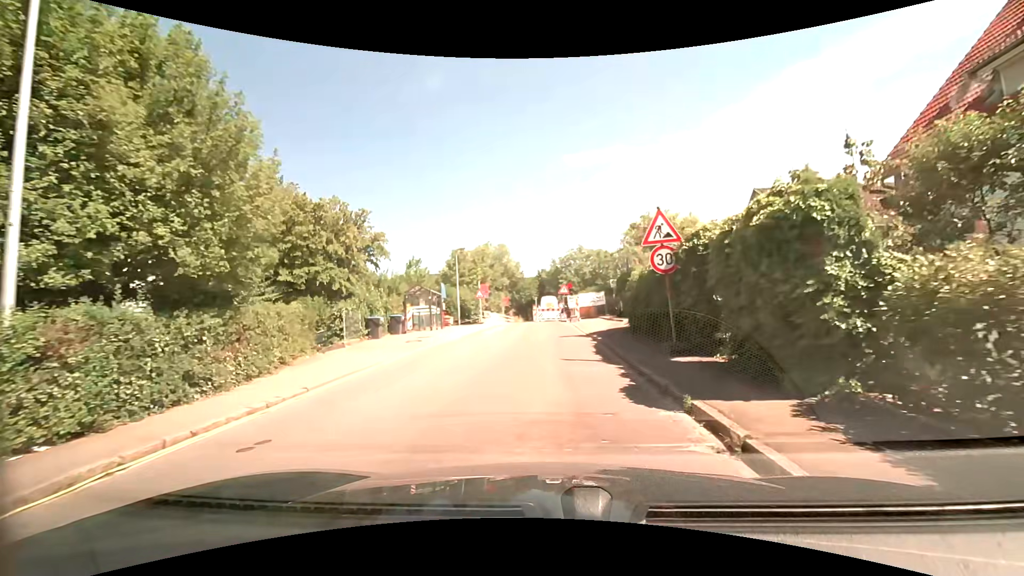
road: unclassified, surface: asphalt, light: Day
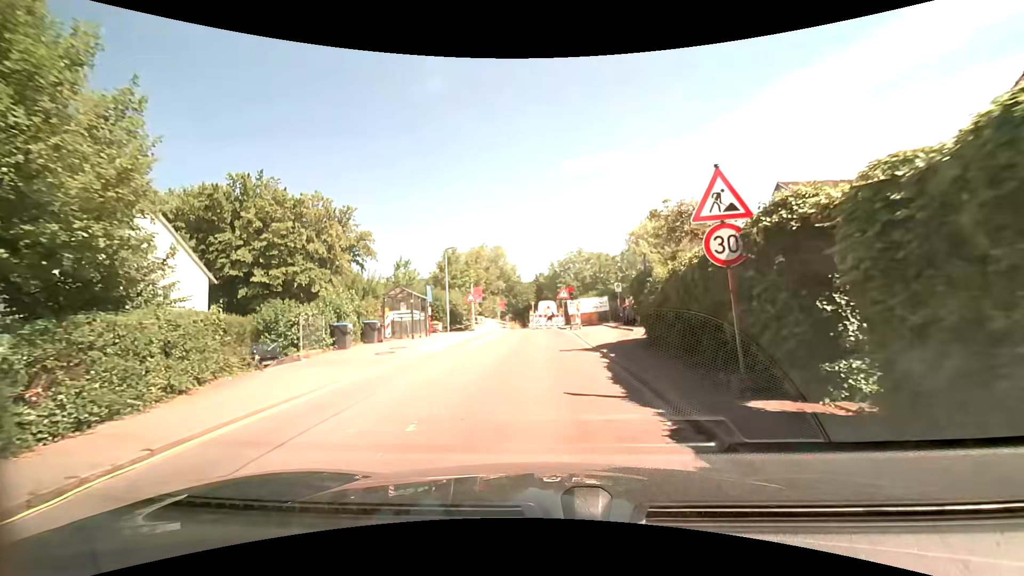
(0.0, +3.6) m; -2°
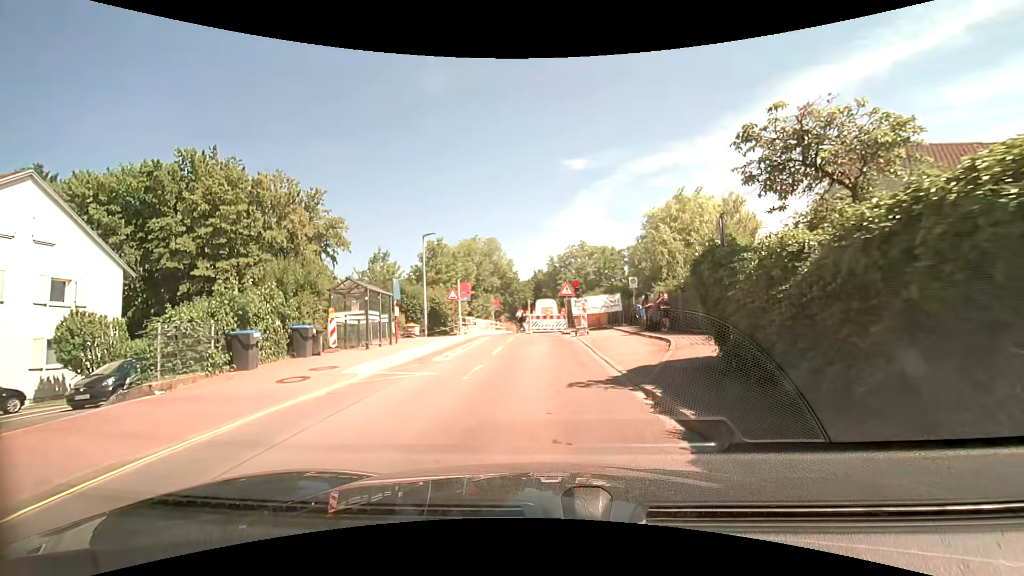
(+0.1, +6.5) m; +1°
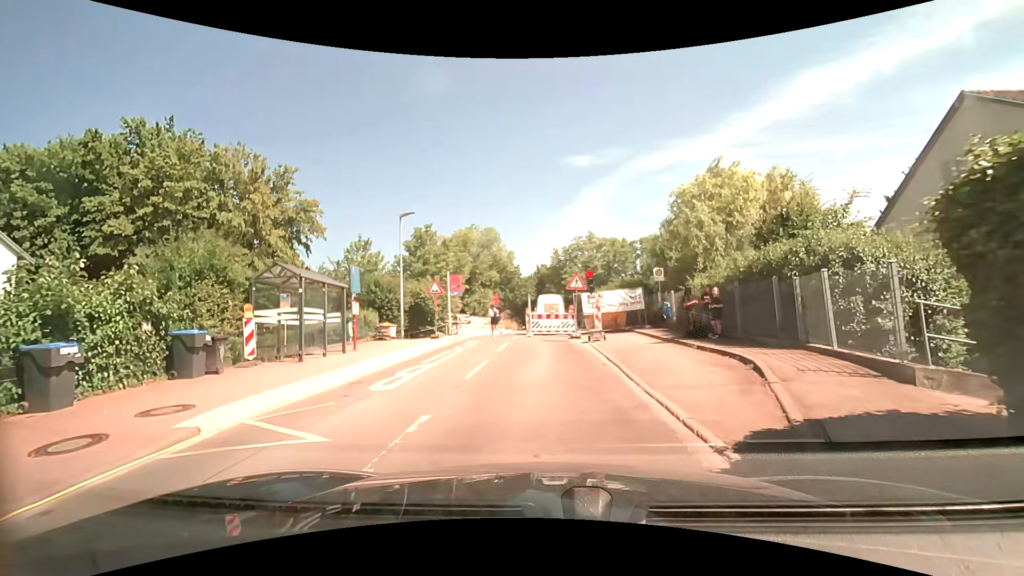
(0.0, +5.6) m; 0°
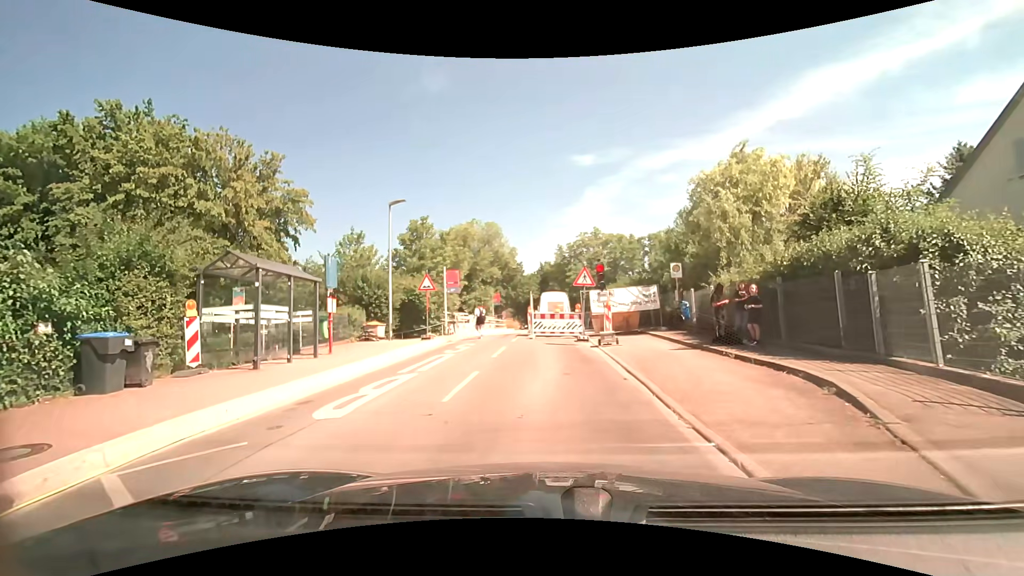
(0.0, +2.3) m; -1°
